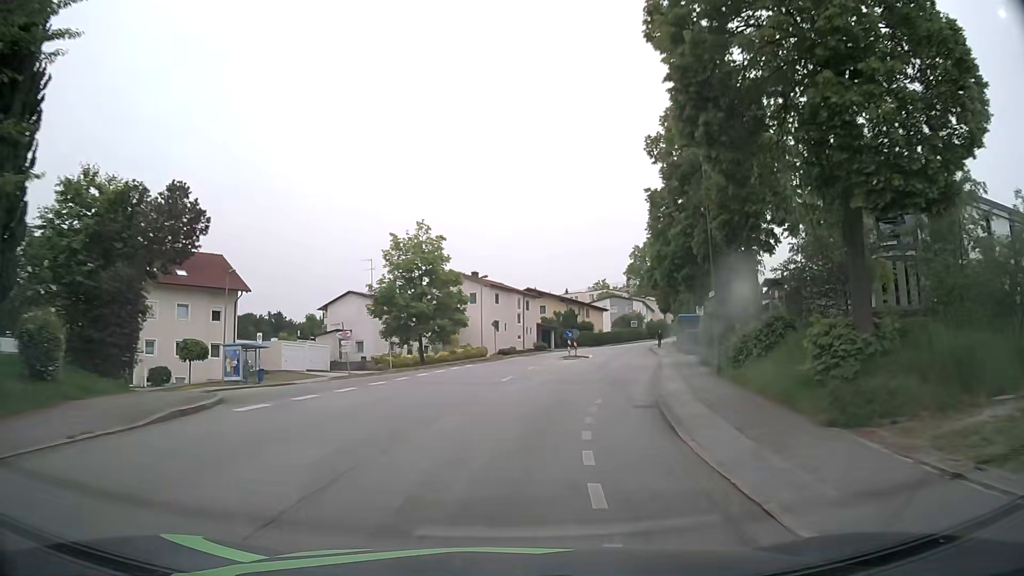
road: residential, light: Day
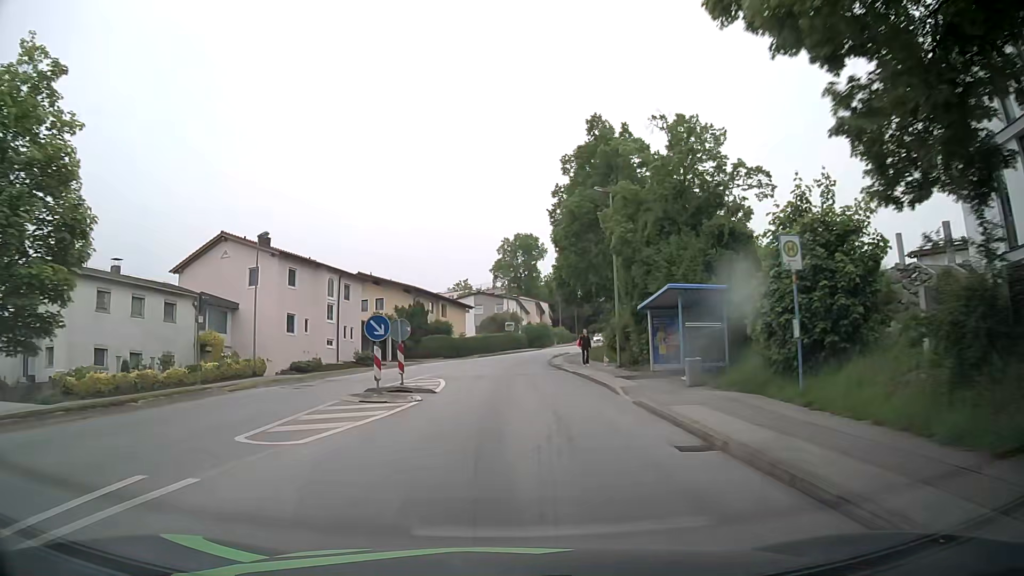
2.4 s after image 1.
(+3.6, +28.8) m; +12°
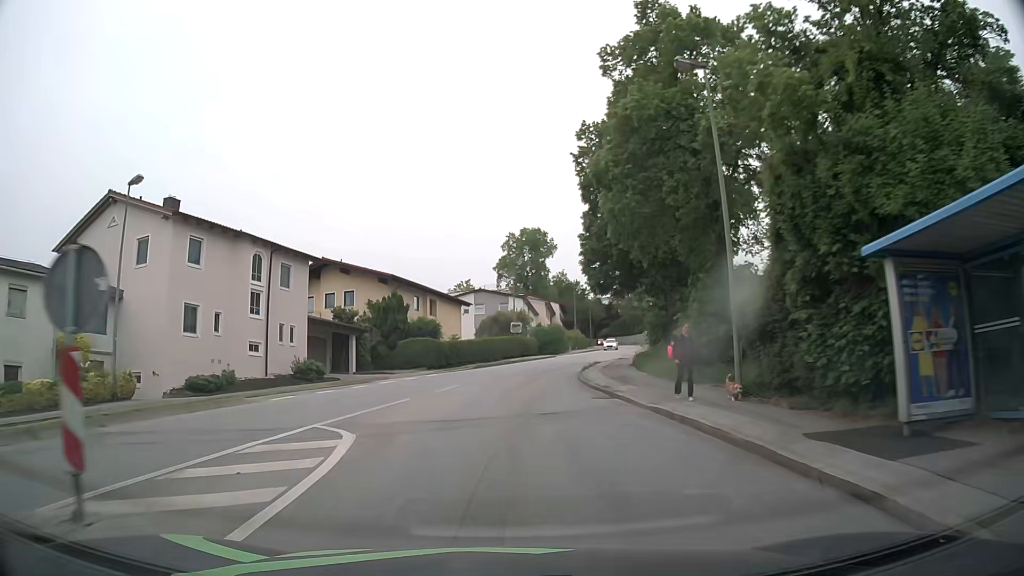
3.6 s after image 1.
(+0.1, +14.9) m; 0°
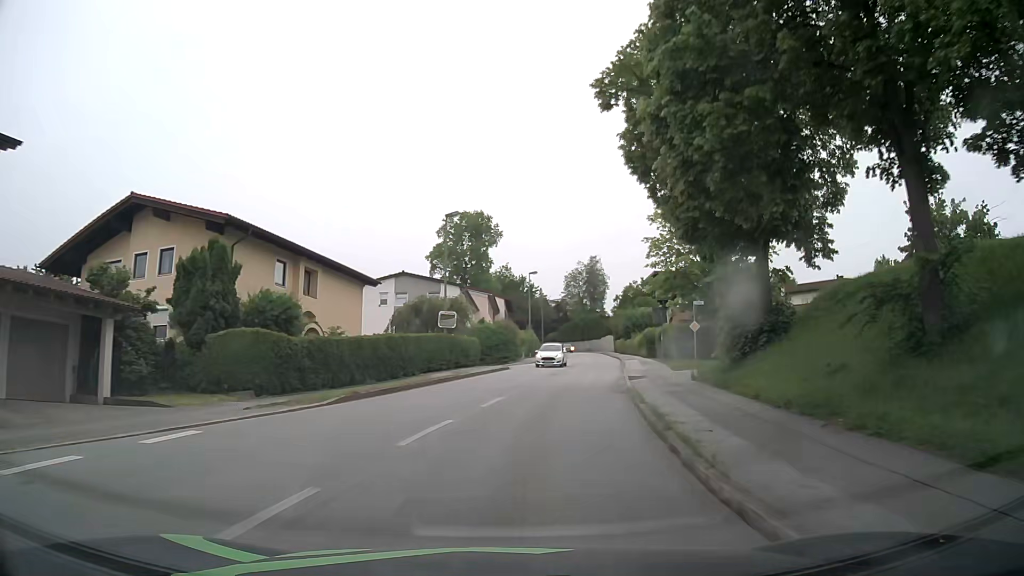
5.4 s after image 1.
(+0.4, +22.4) m; +5°
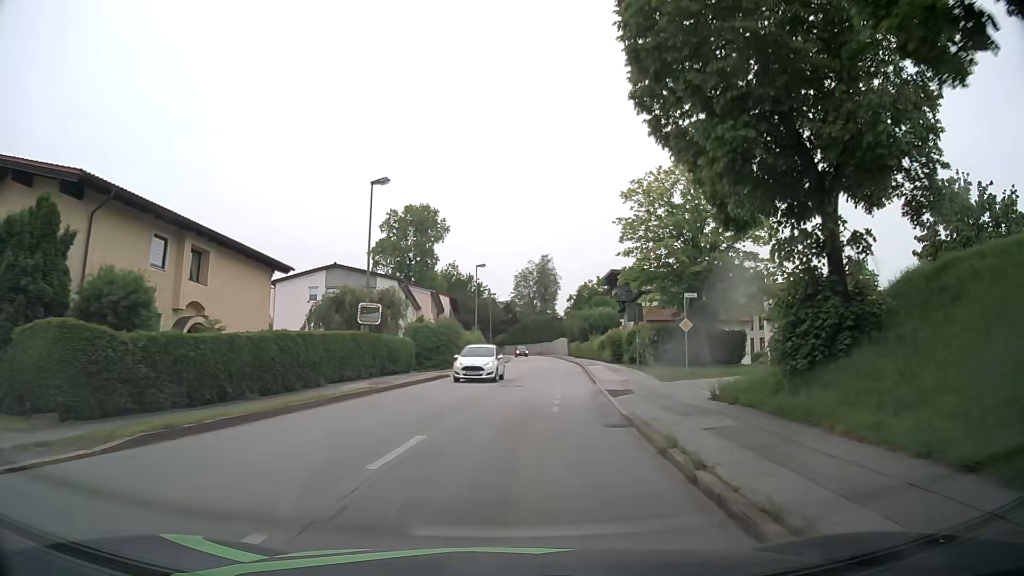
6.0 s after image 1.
(+0.3, +7.5) m; +4°
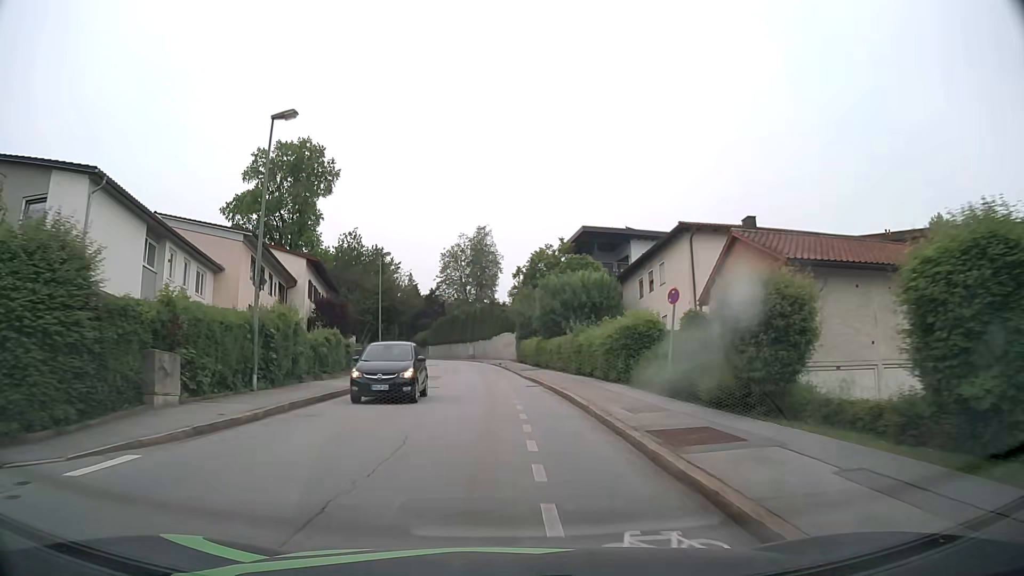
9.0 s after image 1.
(+2.8, +37.7) m; +6°
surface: asphalt
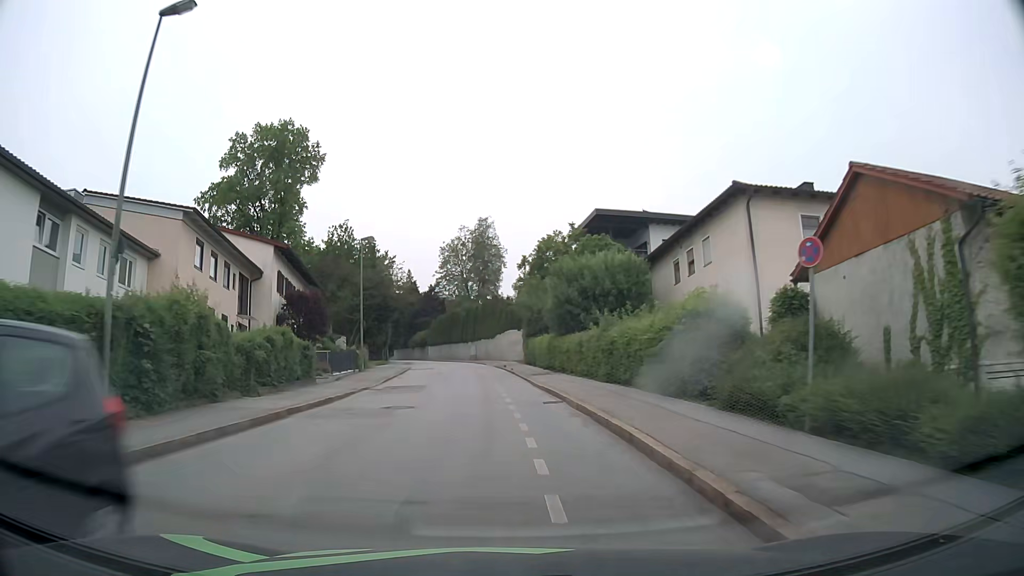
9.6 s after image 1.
(-0.1, +7.6) m; 0°
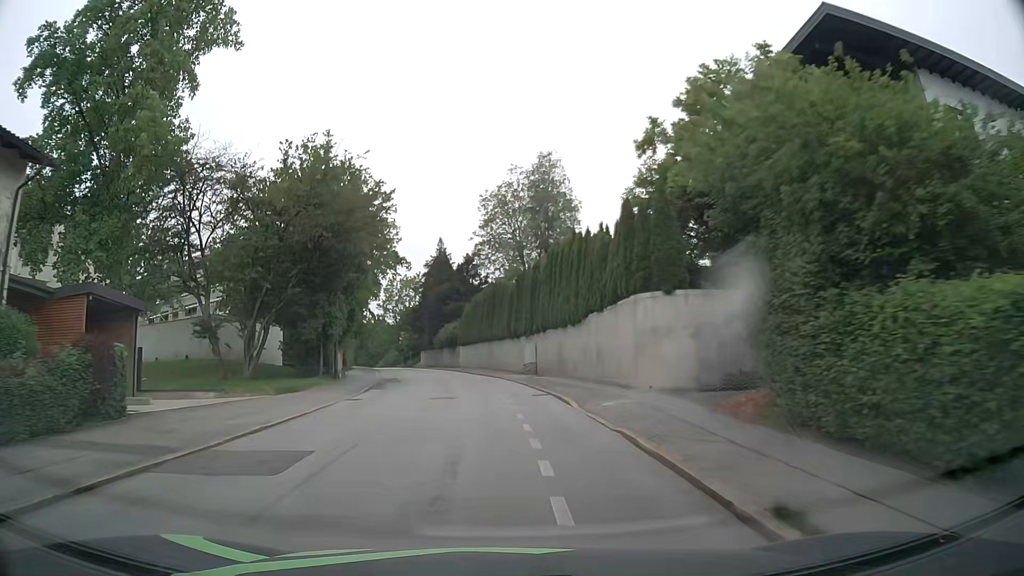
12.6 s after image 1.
(-1.8, +38.0) m; -6°
(0, +10) (-1, +20) (-2, +30) (-3, +40) (-5, +50) (-7, +59) (-9, +69) (-12, +79) (-14, +89) (-16, +98) m
